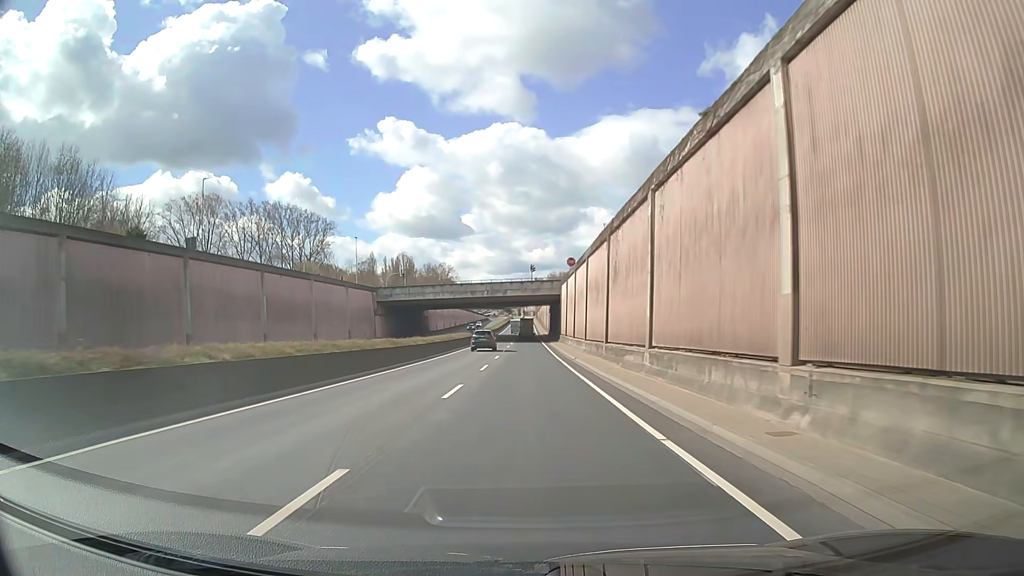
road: trunk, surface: asphalt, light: Day
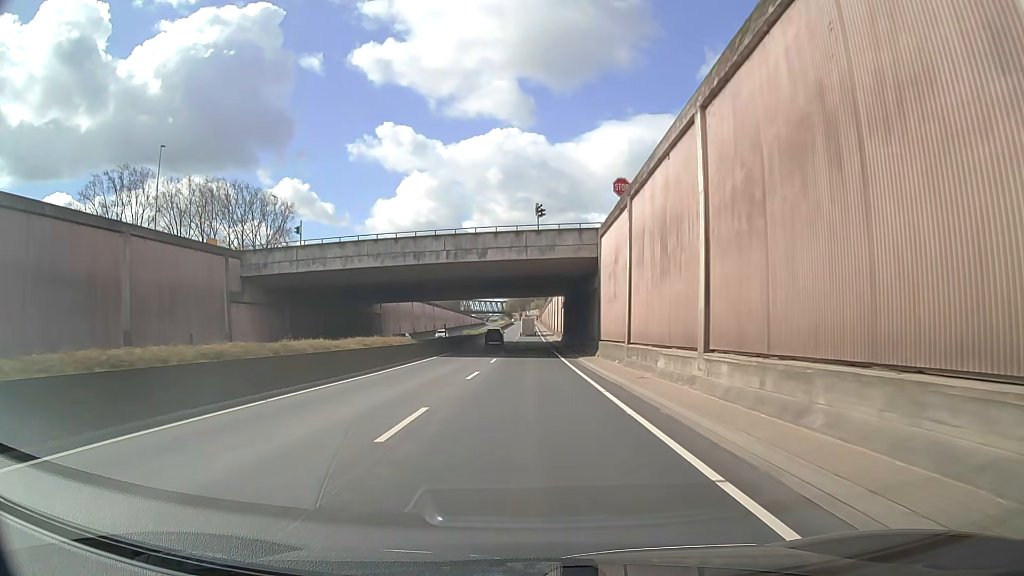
(-0.1, +42.9) m; 0°
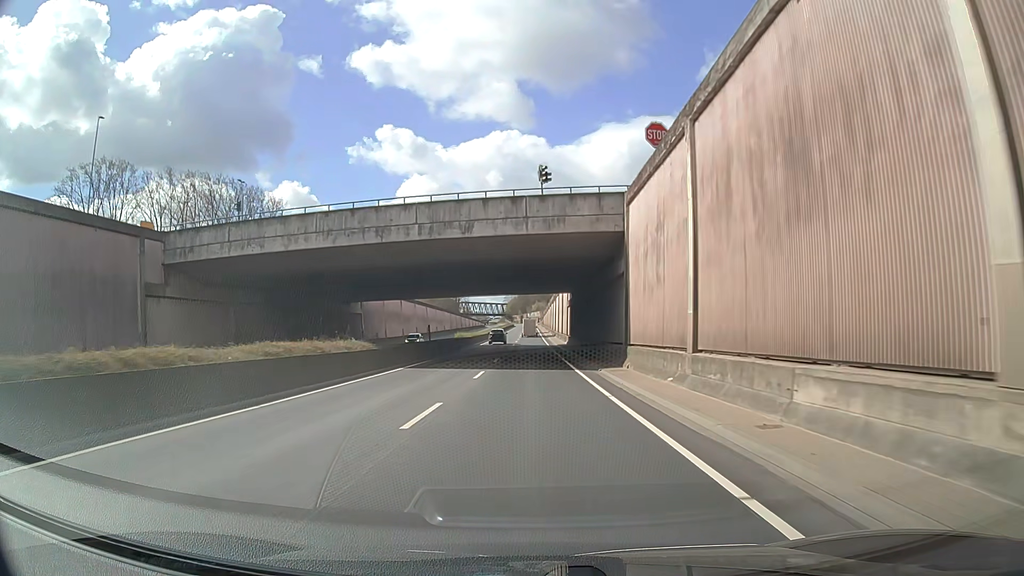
(0.0, +10.7) m; 0°
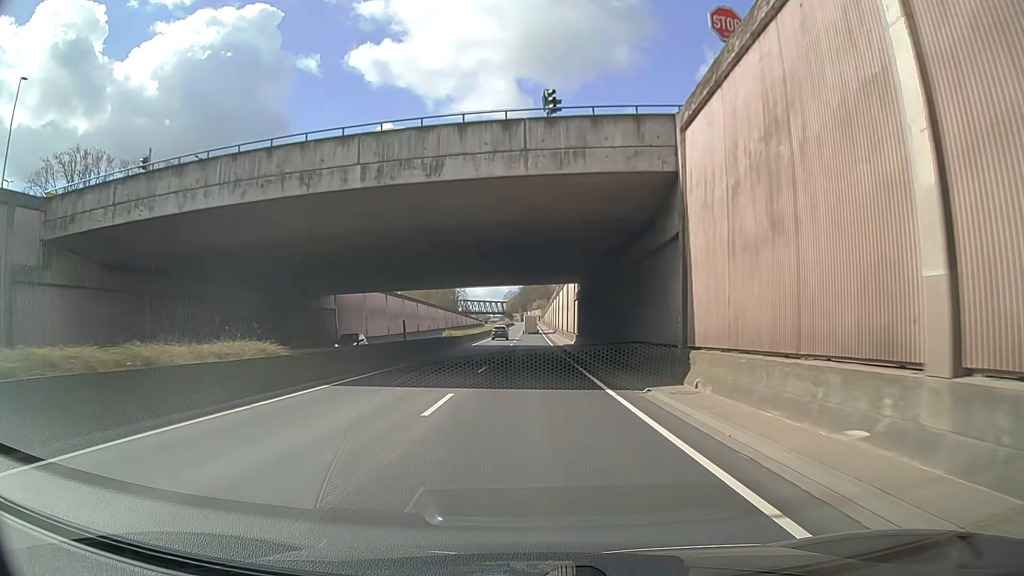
(0.0, +10.7) m; 0°
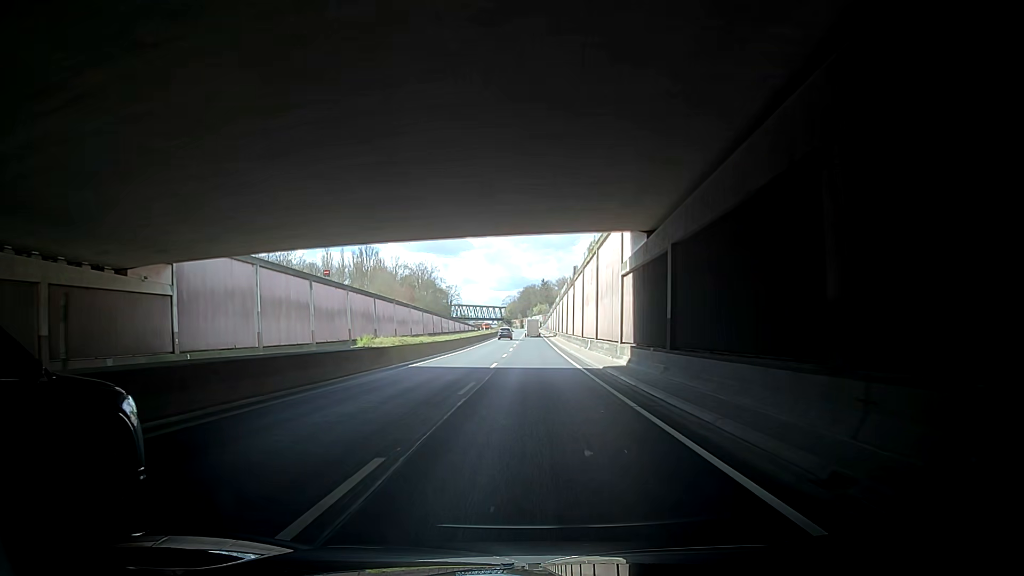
(0.0, +32.2) m; 0°
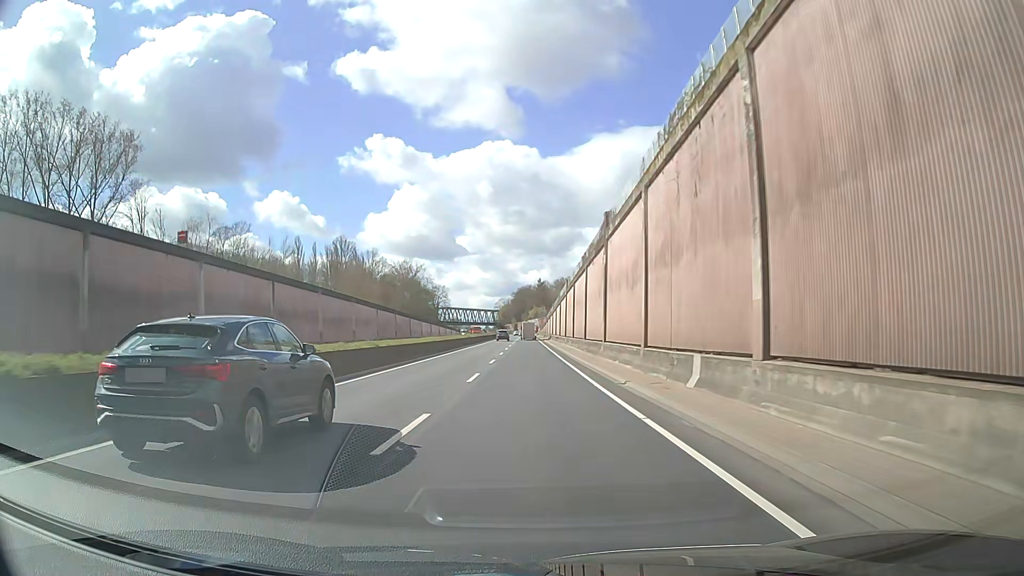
(+1.3, +32.1) m; +1°
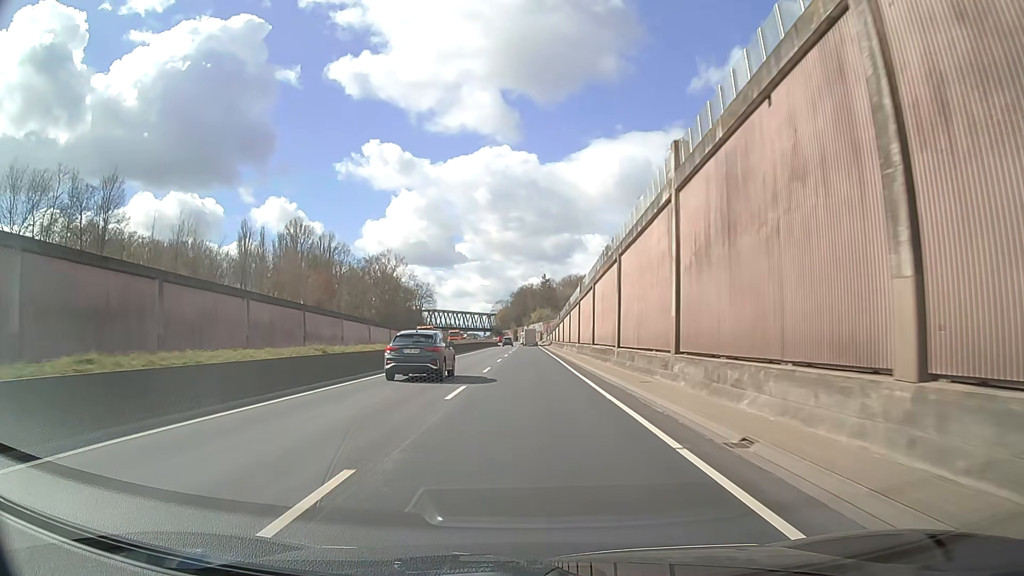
(-0.5, +53.3) m; -1°
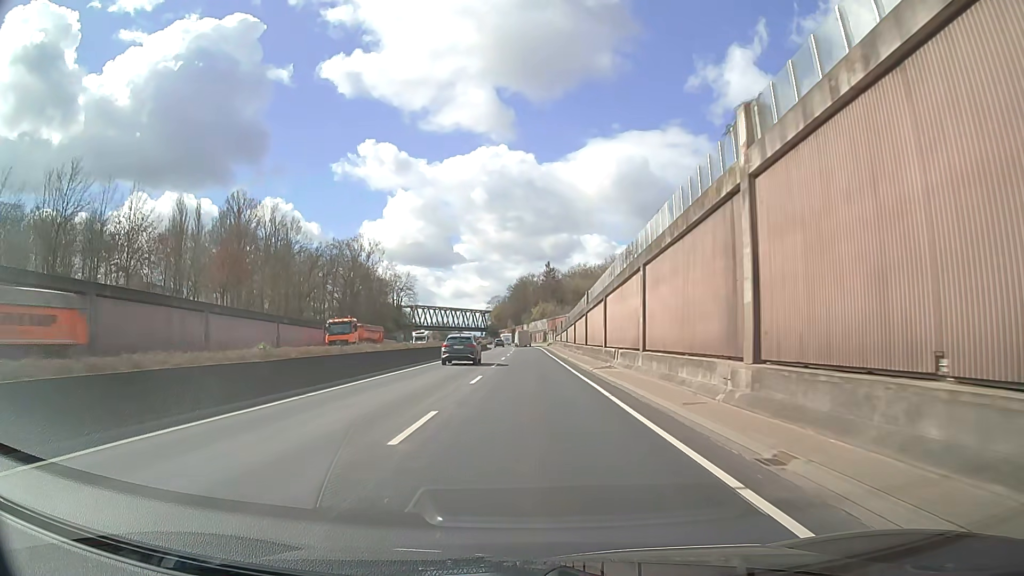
(0.0, +42.6) m; 0°
(0, +10) (0, +20) (0, +30) (0, +40) (0, +50) (0, +60) (0, +70) (0, +80) (0, +90) (0, +100) m
